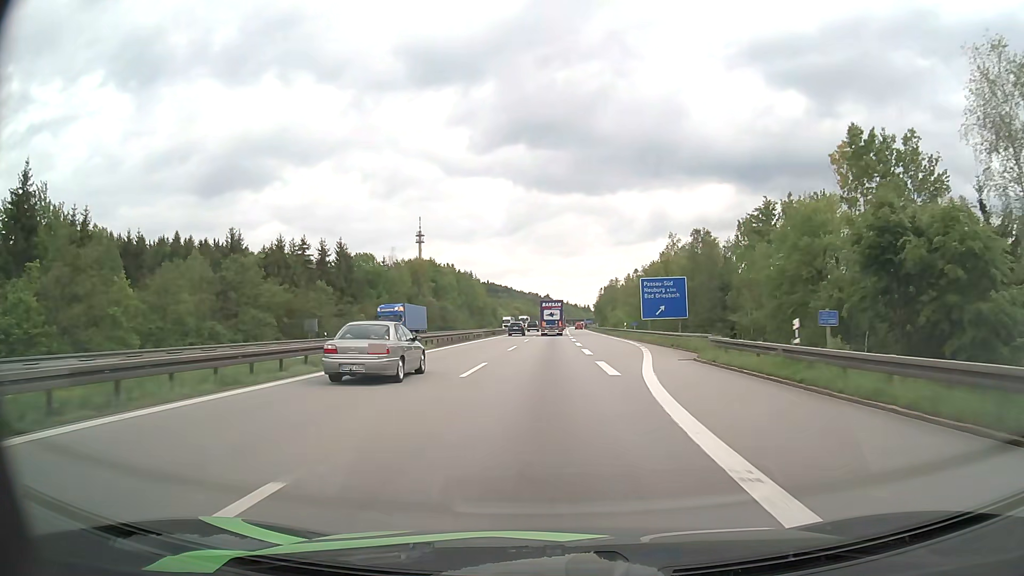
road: motorway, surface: asphalt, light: Day
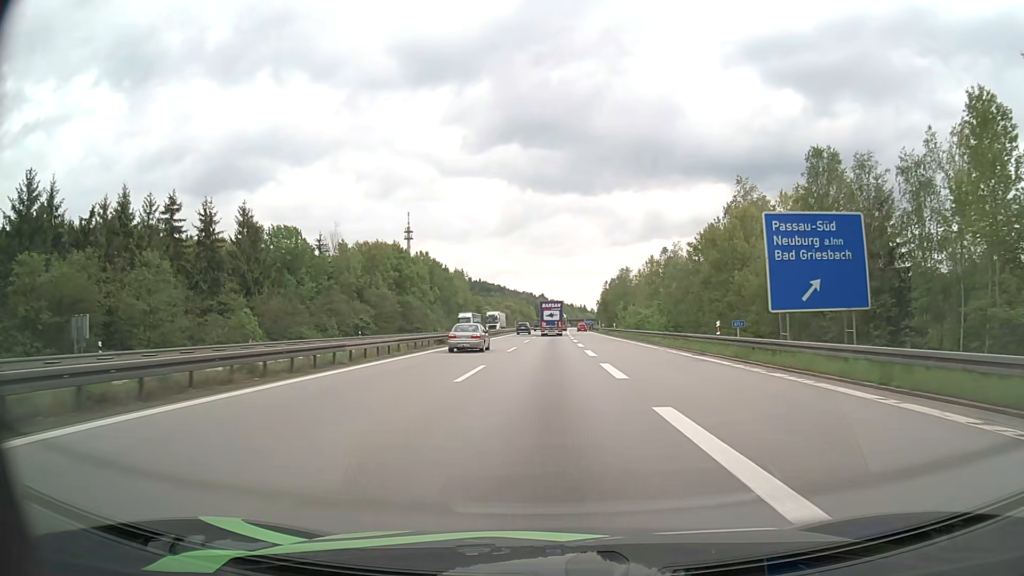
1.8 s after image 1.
(+0.1, +37.4) m; 0°
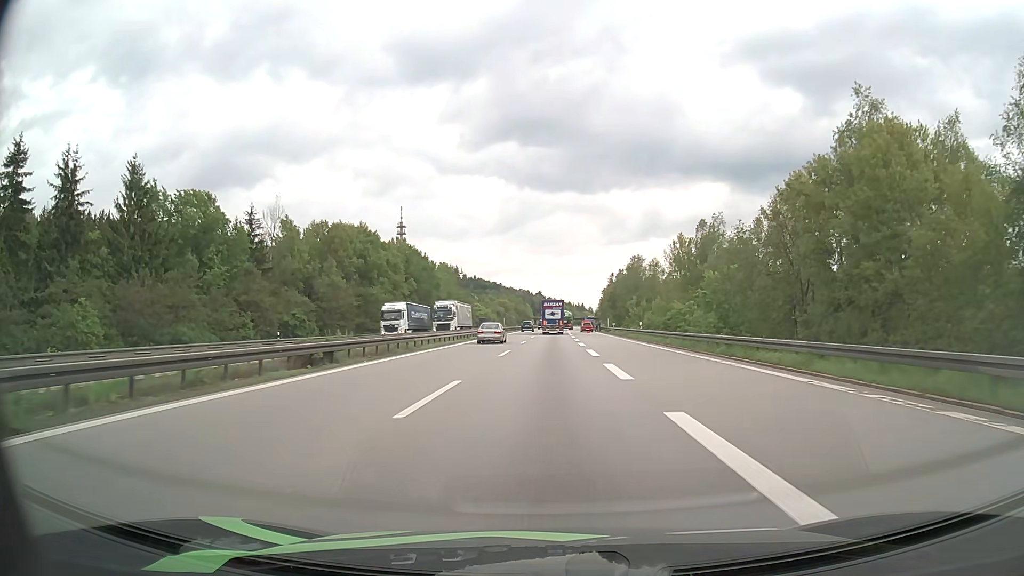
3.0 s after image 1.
(0.0, +24.4) m; 0°
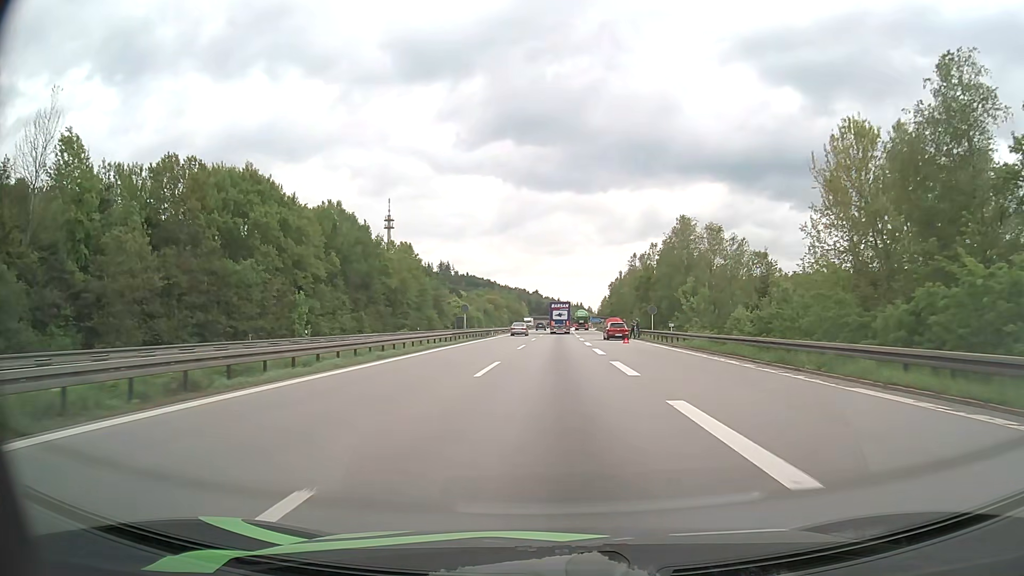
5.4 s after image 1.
(+0.1, +46.4) m; 0°
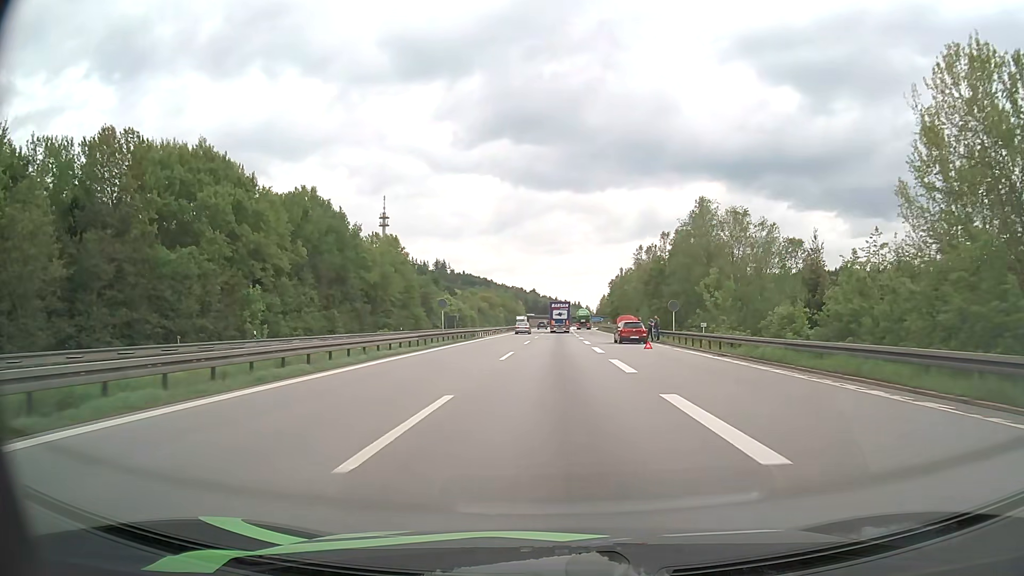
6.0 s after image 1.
(0.0, +10.9) m; 0°
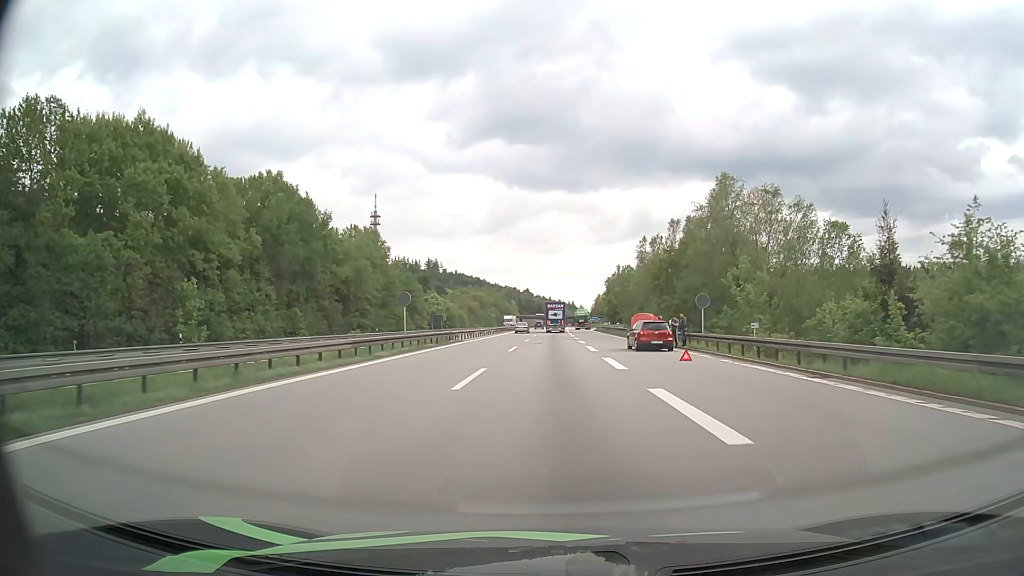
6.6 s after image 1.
(0.0, +10.6) m; +1°
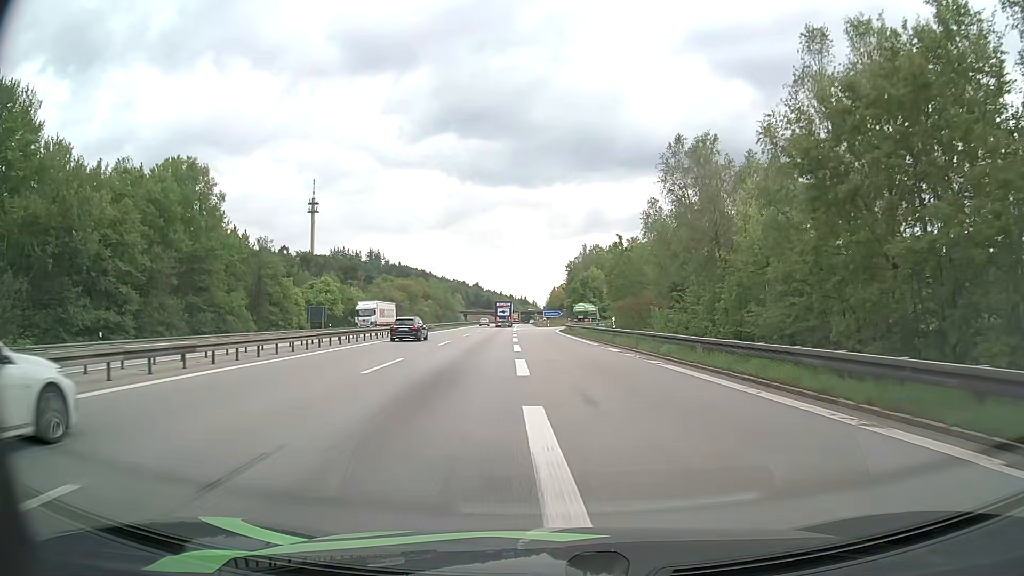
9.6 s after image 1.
(+1.7, +50.8) m; +4°
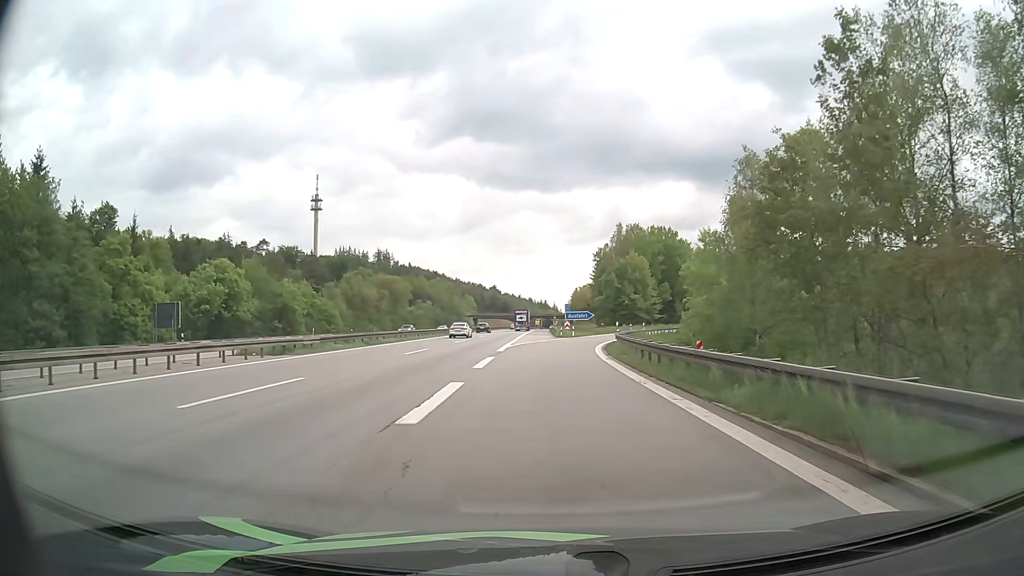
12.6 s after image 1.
(-0.5, +42.6) m; -2°
(0, +10) (0, +20) (0, +30) (+1, +40) (+2, +50) (+4, +60) (+6, +69) (+10, +79) (+13, +88) (+18, +97) m
